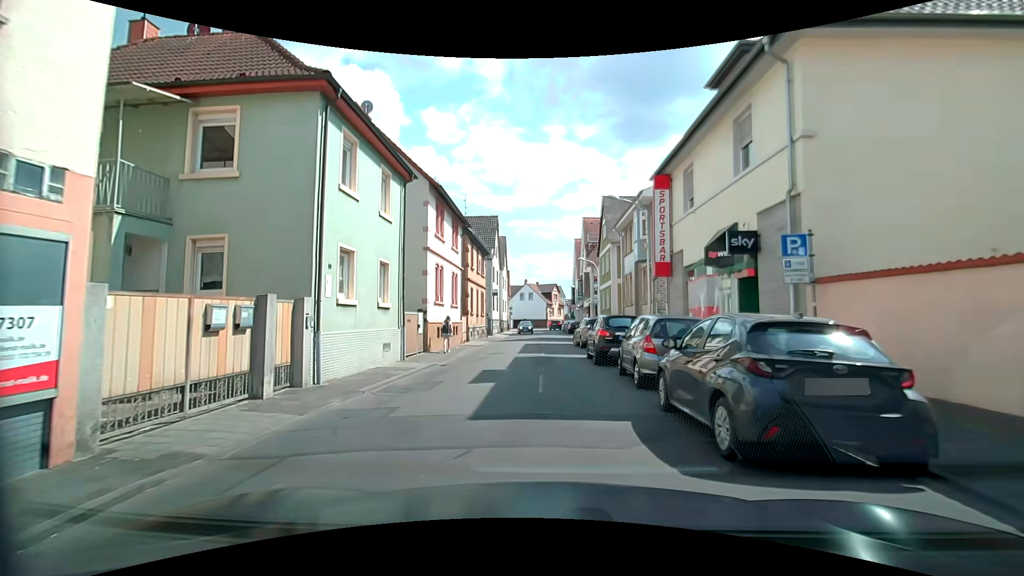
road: tertiary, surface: asphalt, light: Day
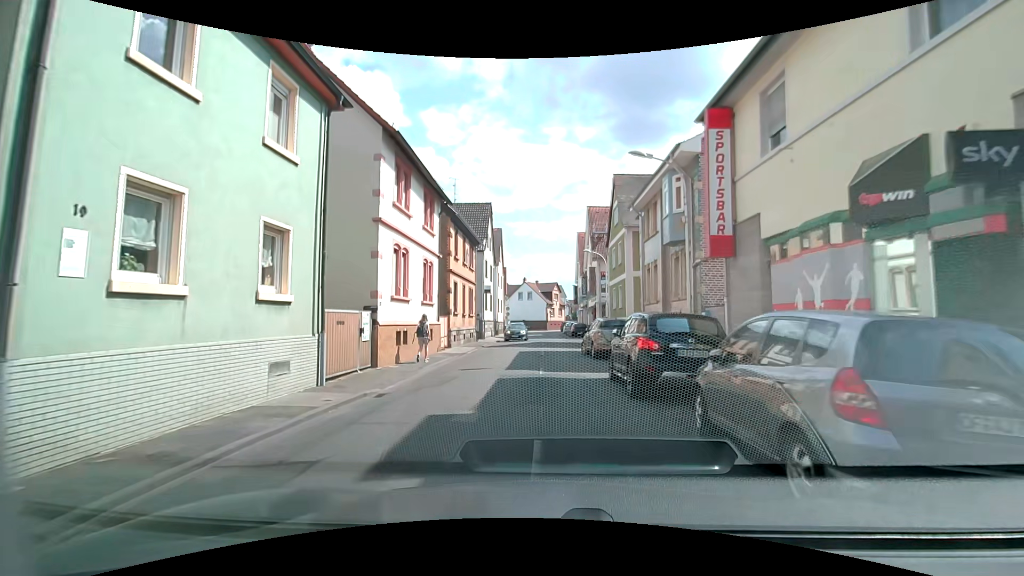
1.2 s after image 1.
(0.0, +6.5) m; -1°
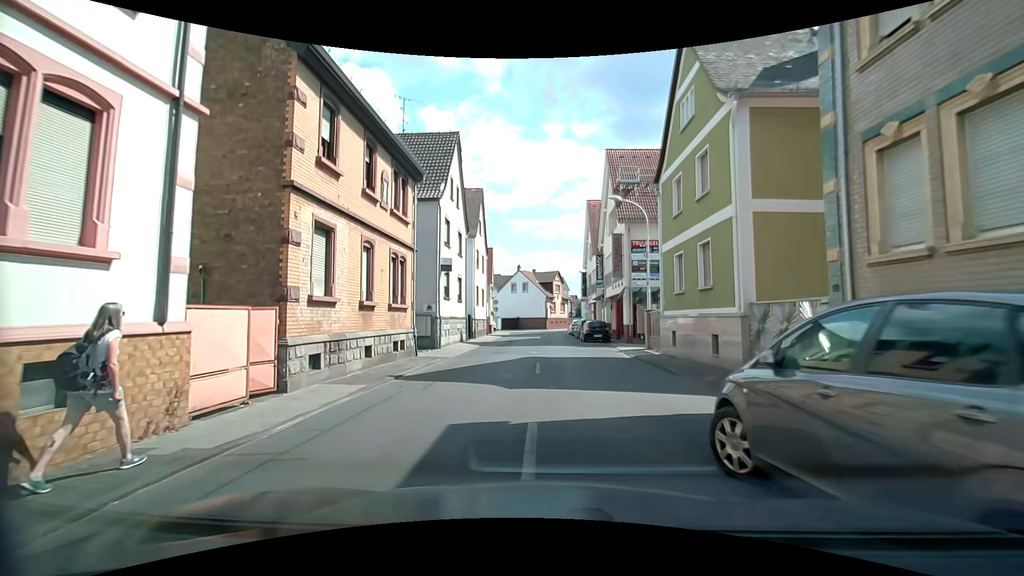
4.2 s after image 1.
(+0.3, +17.2) m; 0°
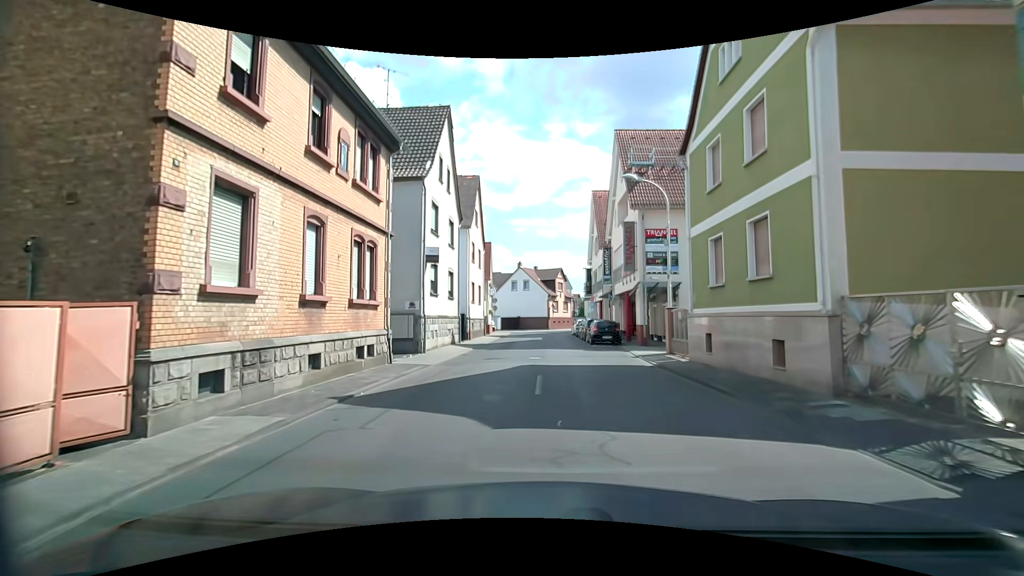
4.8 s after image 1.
(0.0, +3.6) m; 0°
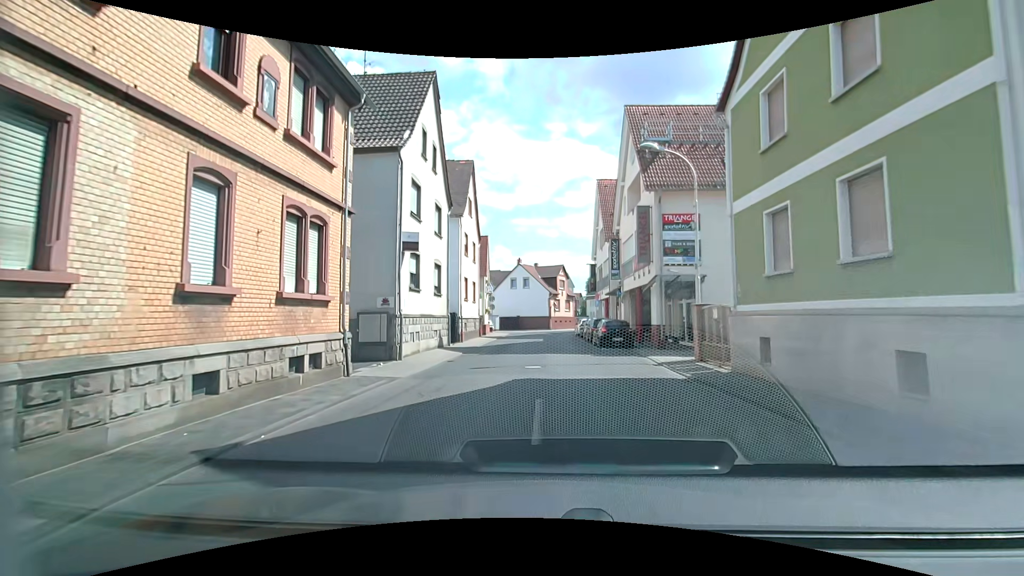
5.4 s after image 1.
(0.0, +3.6) m; 0°
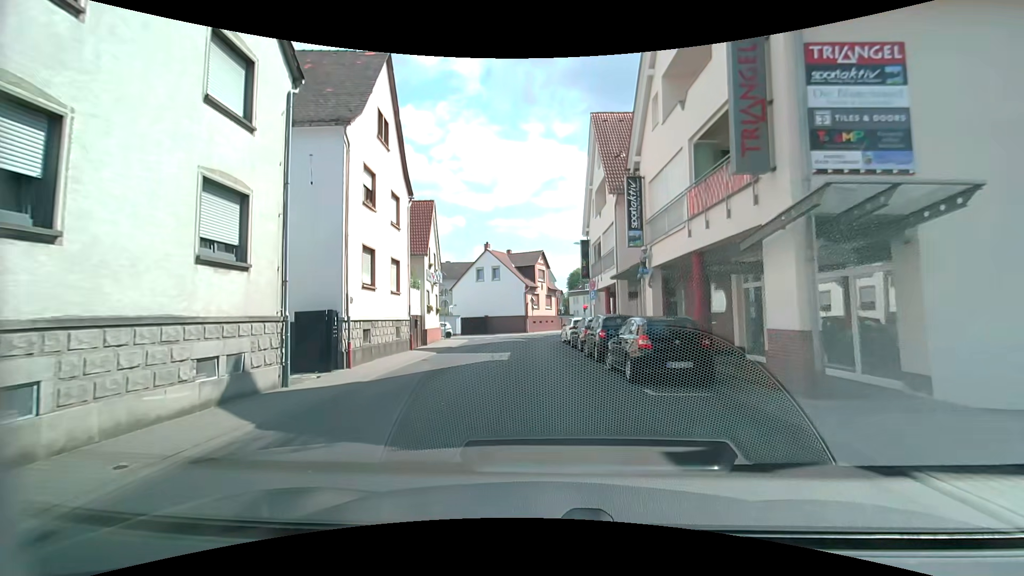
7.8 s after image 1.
(+0.6, +14.5) m; +4°
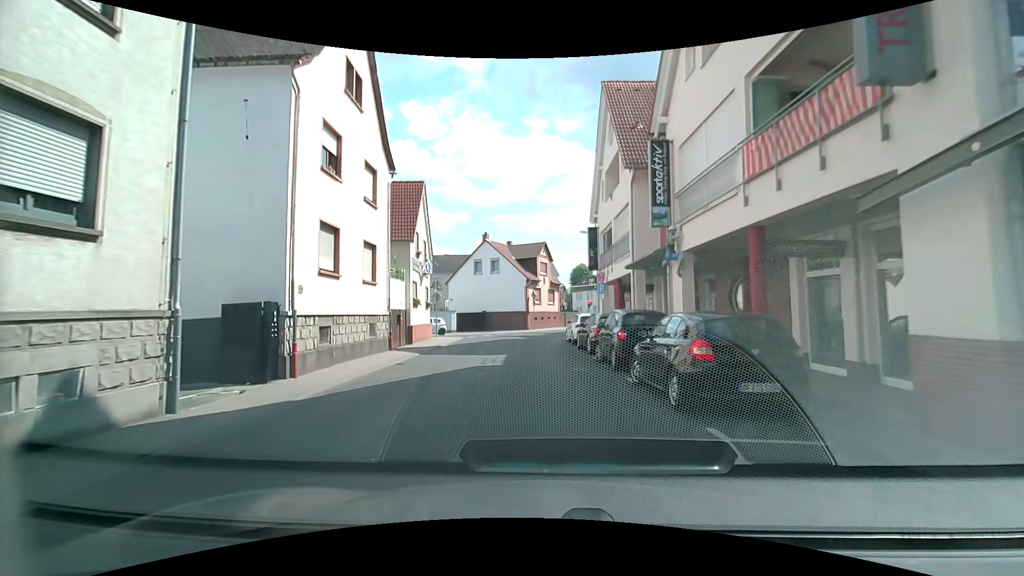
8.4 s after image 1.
(-0.1, +3.6) m; -1°
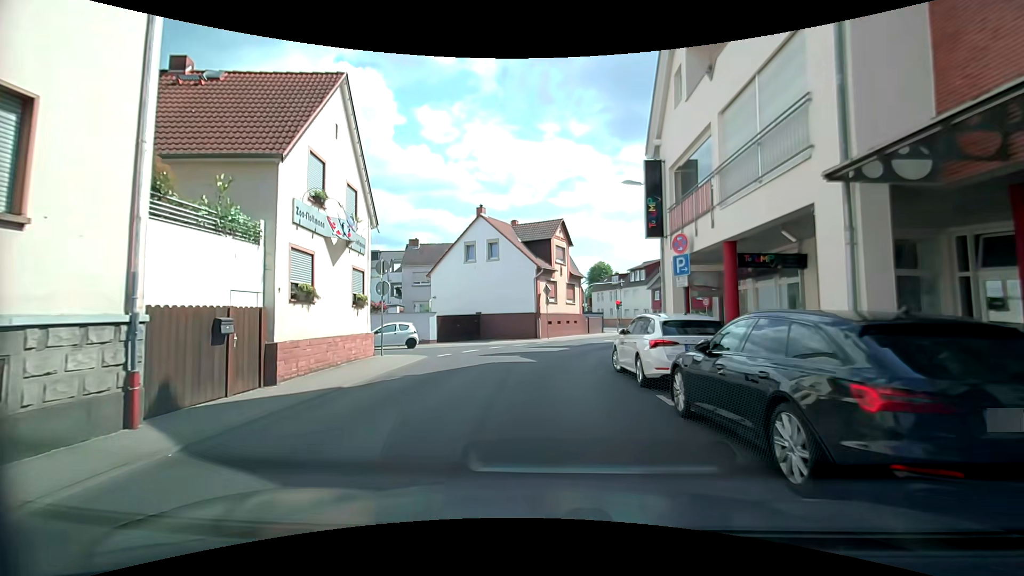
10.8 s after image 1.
(-0.4, +13.5) m; -1°
